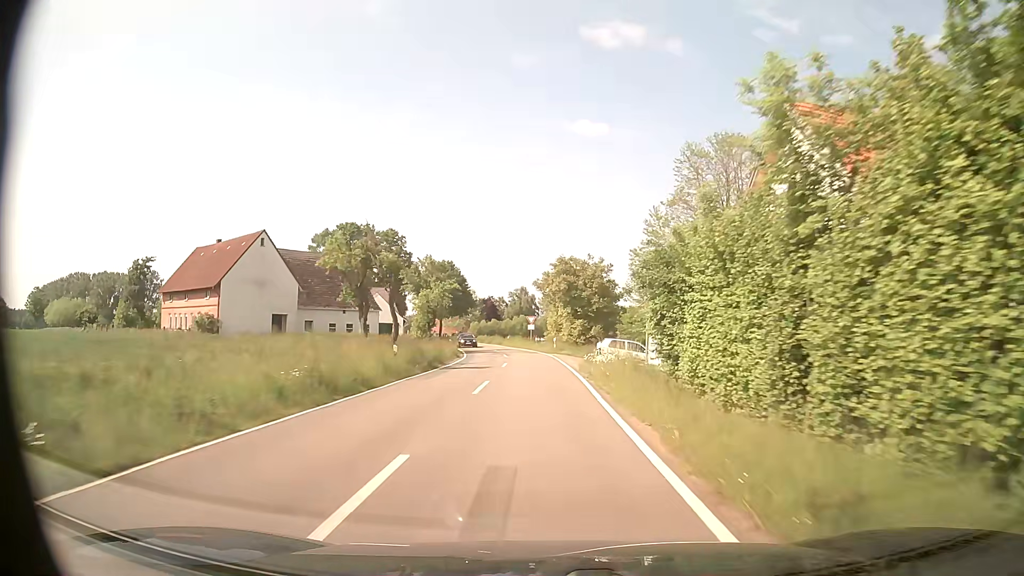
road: tertiary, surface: asphalt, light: Day
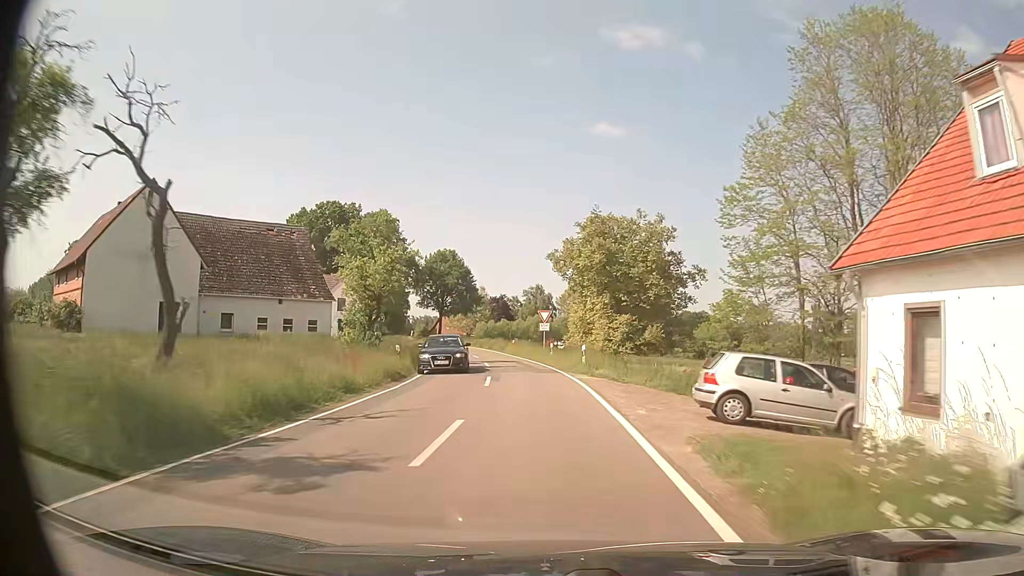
(-0.2, +21.0) m; -2°
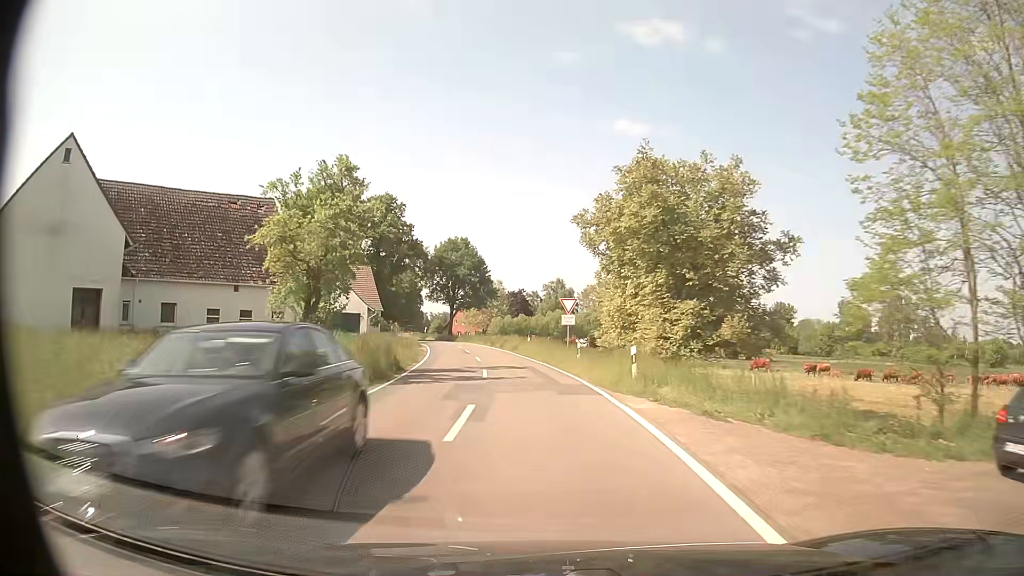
(-0.1, +10.4) m; -1°
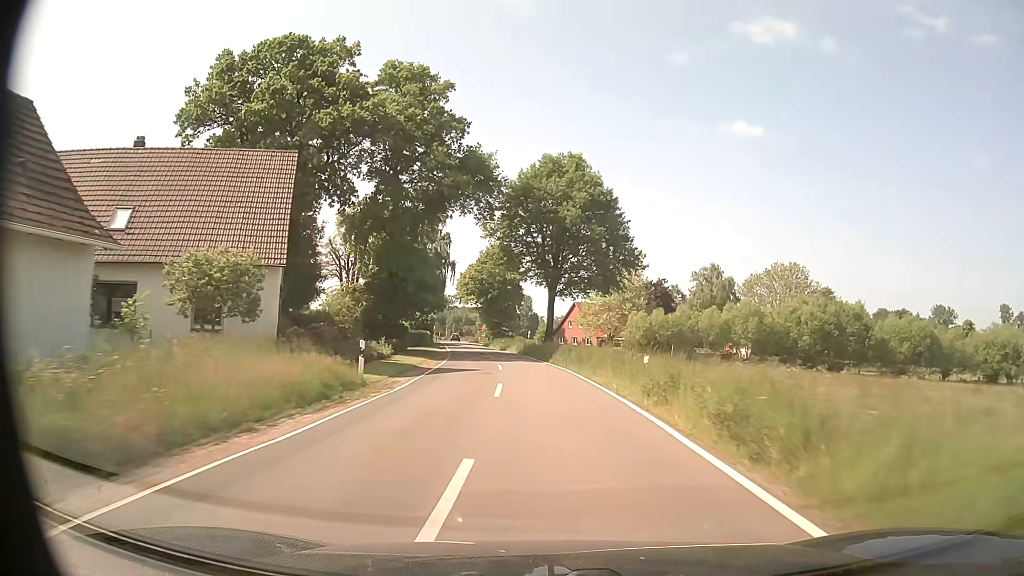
(-5.3, +51.8) m; -10°
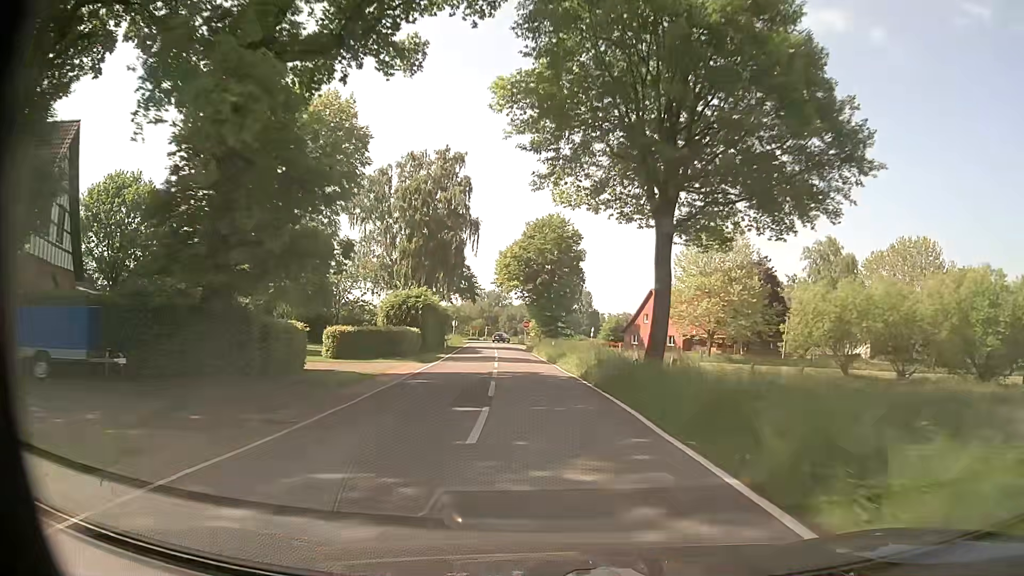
(-1.2, +31.6) m; -5°
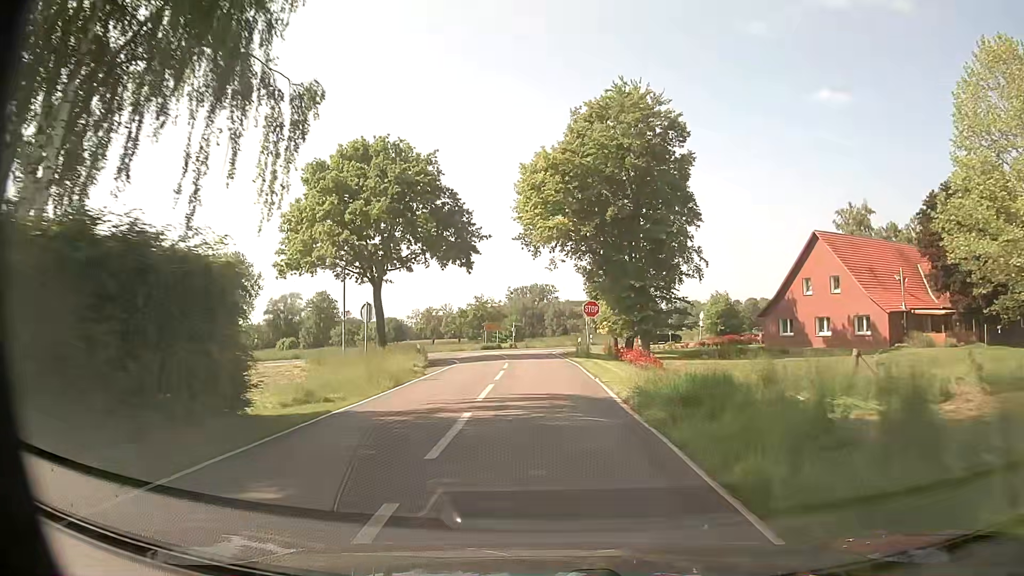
(-2.6, +48.4) m; -4°
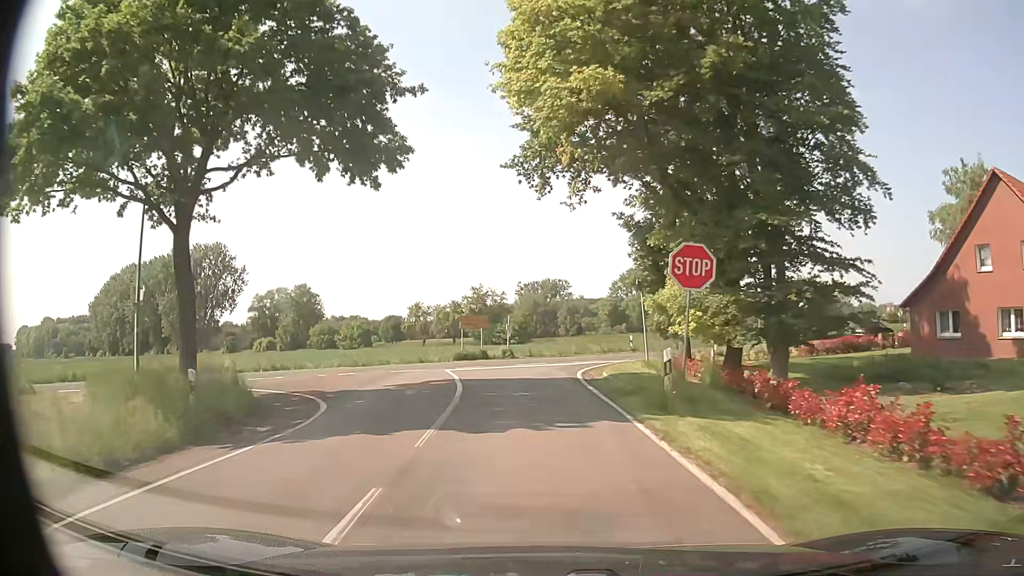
(-0.2, +23.1) m; -1°
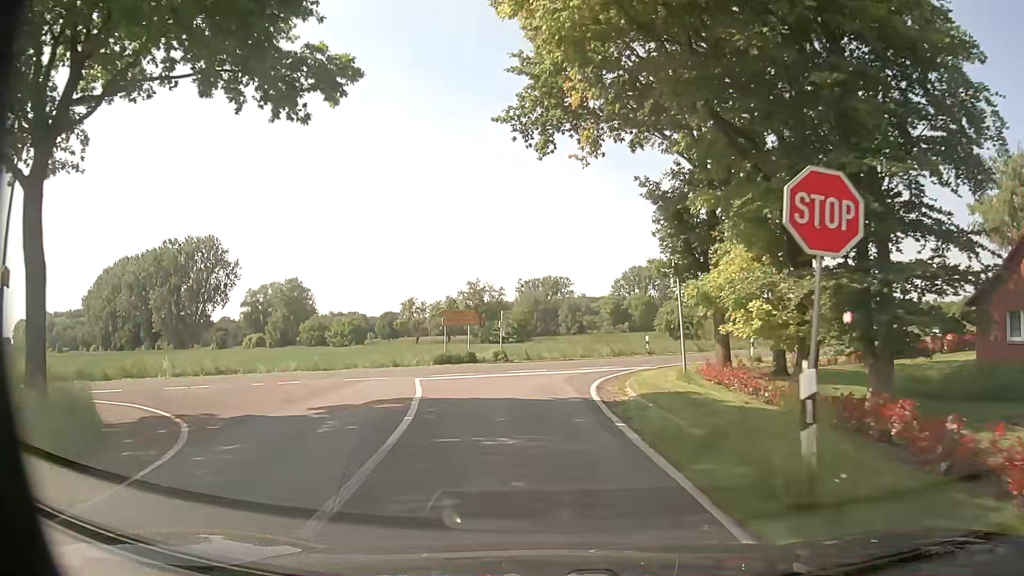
(0.0, +6.2) m; 0°
